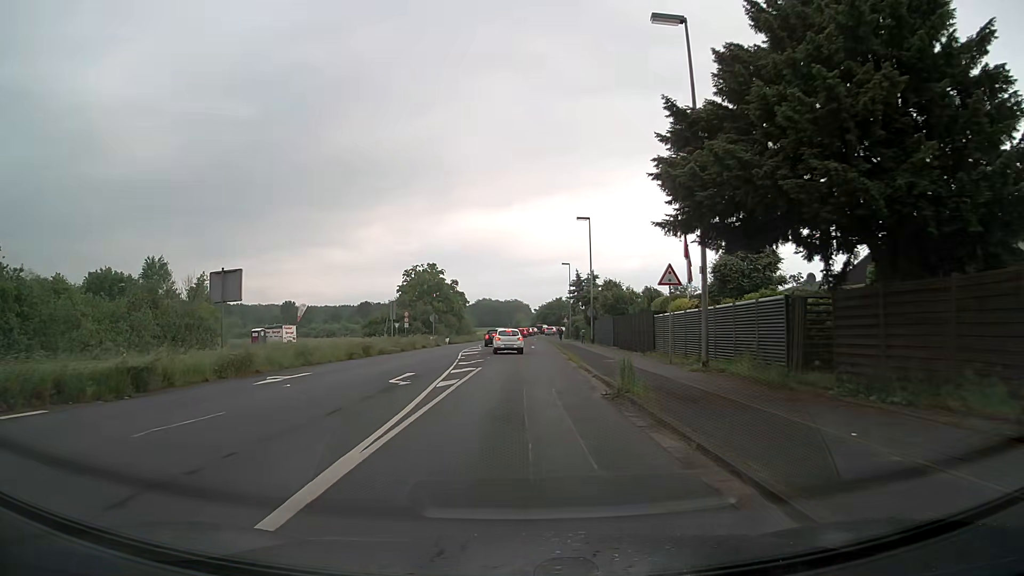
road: unclassified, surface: asphalt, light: Day
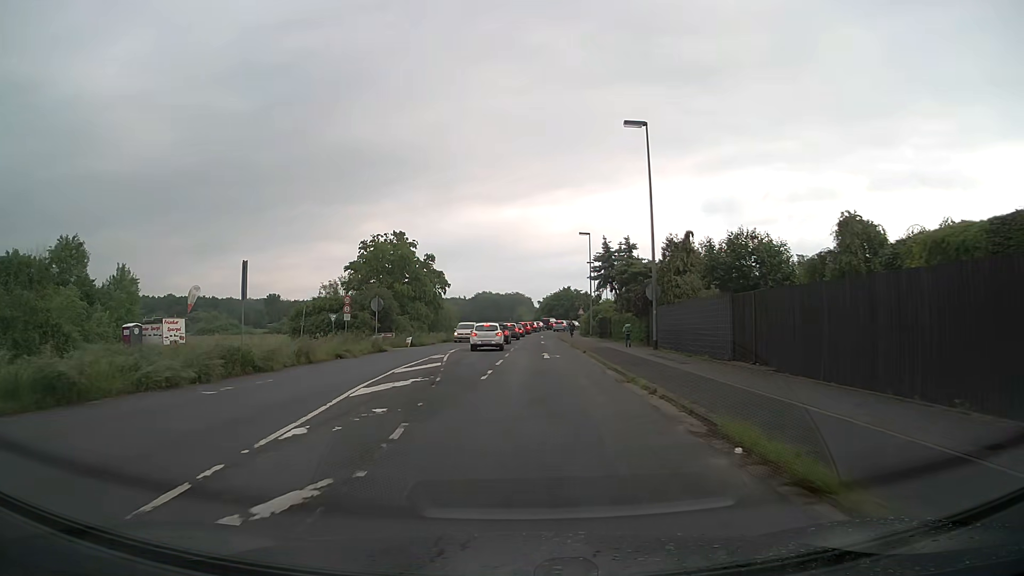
(+0.1, +25.5) m; 0°
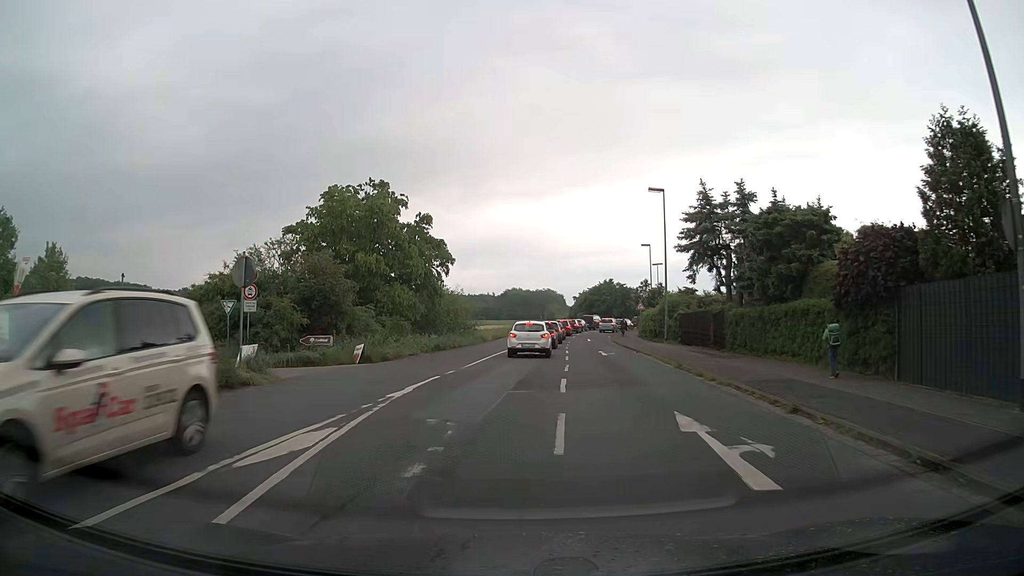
(-0.7, +21.8) m; -3°
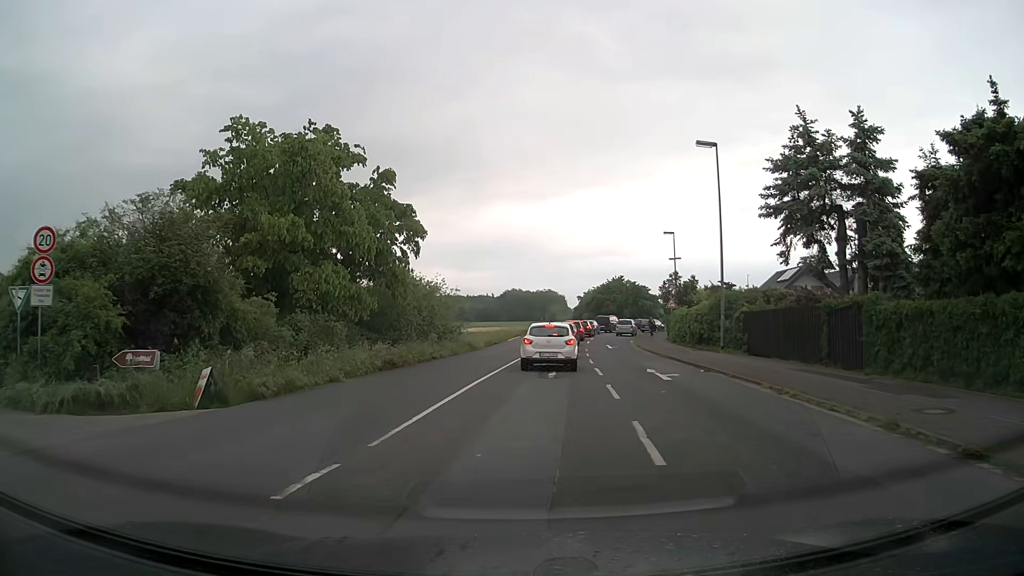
(-0.1, +12.5) m; 0°
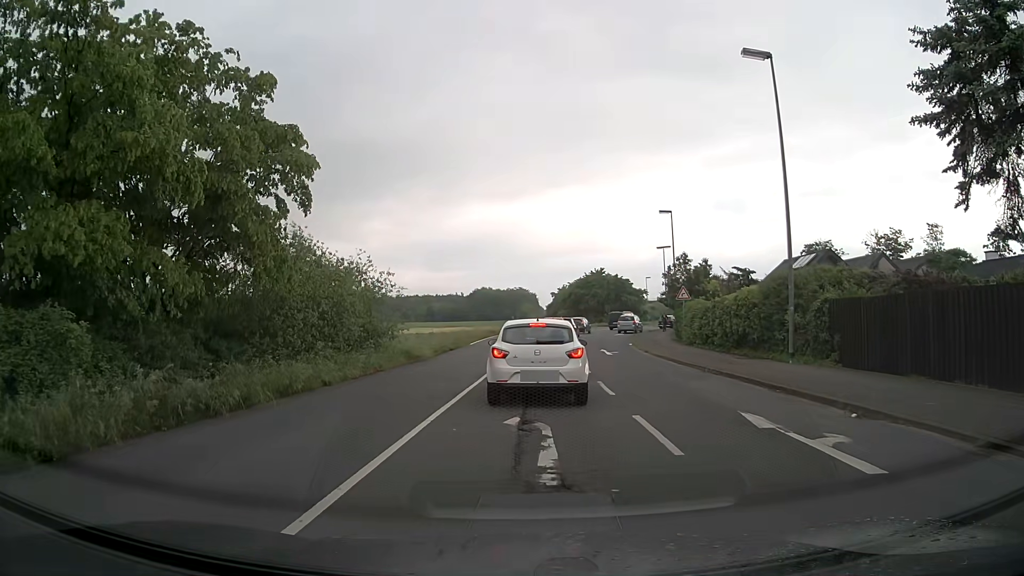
(+0.2, +11.6) m; +2°
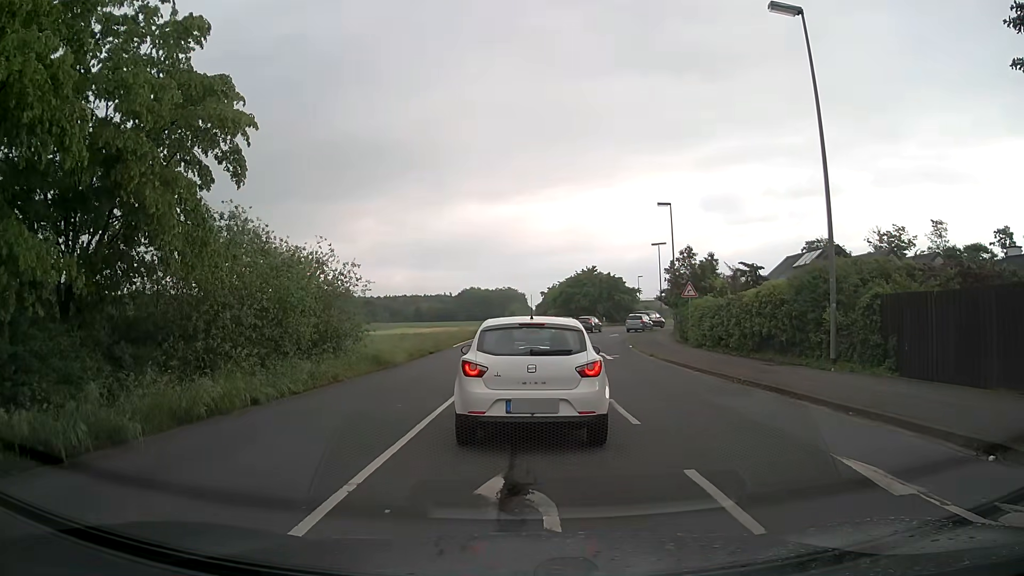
(0.0, +3.7) m; +2°
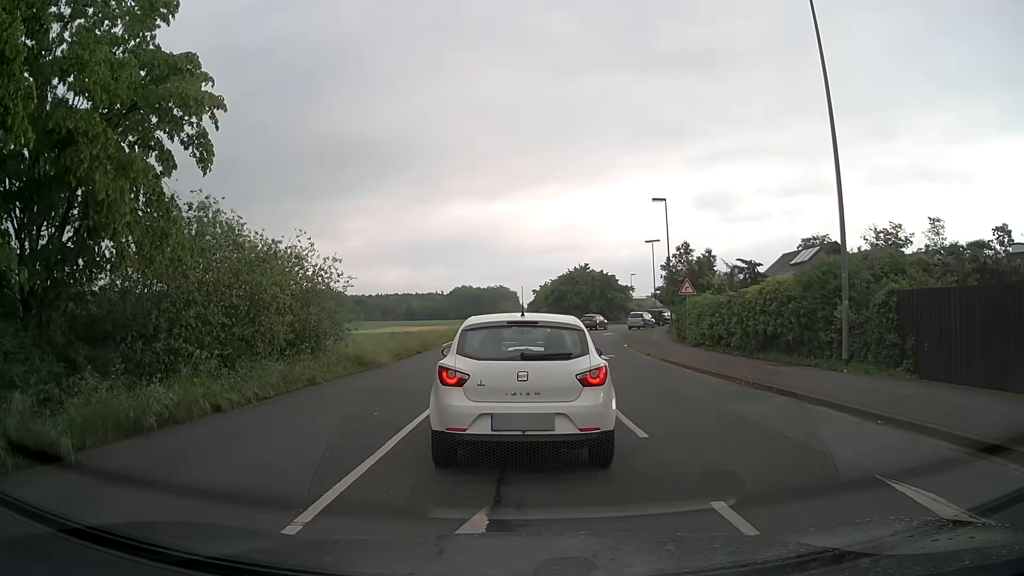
(0.0, +1.1) m; -2°
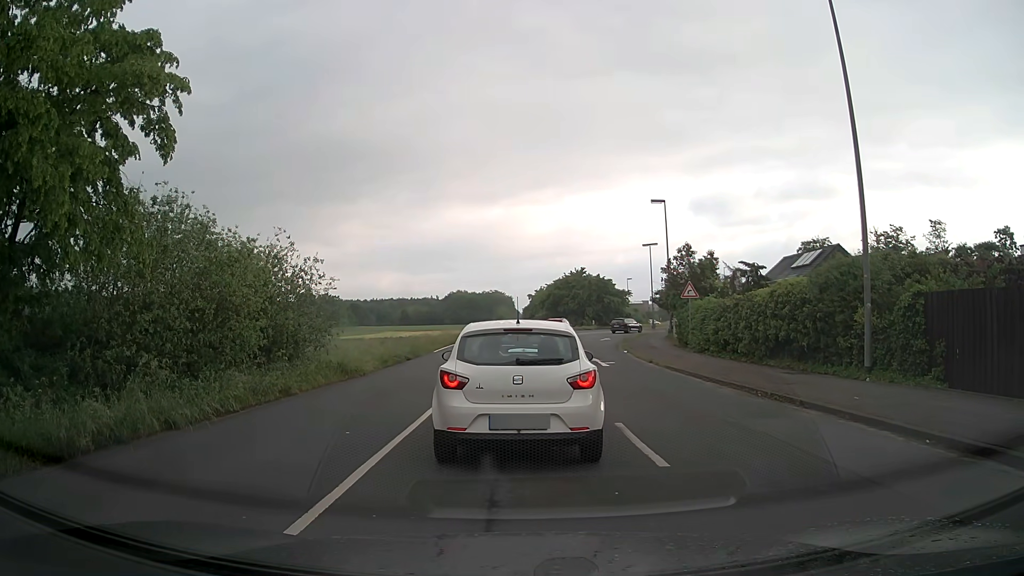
(0.0, +1.4) m; 0°
(0, +10) (+1, +20) (+1, +30) (+2, +40) (+4, +50) (+7, +59) (+11, +68) (+17, +76) (+25, +83) (+33, +88) m
